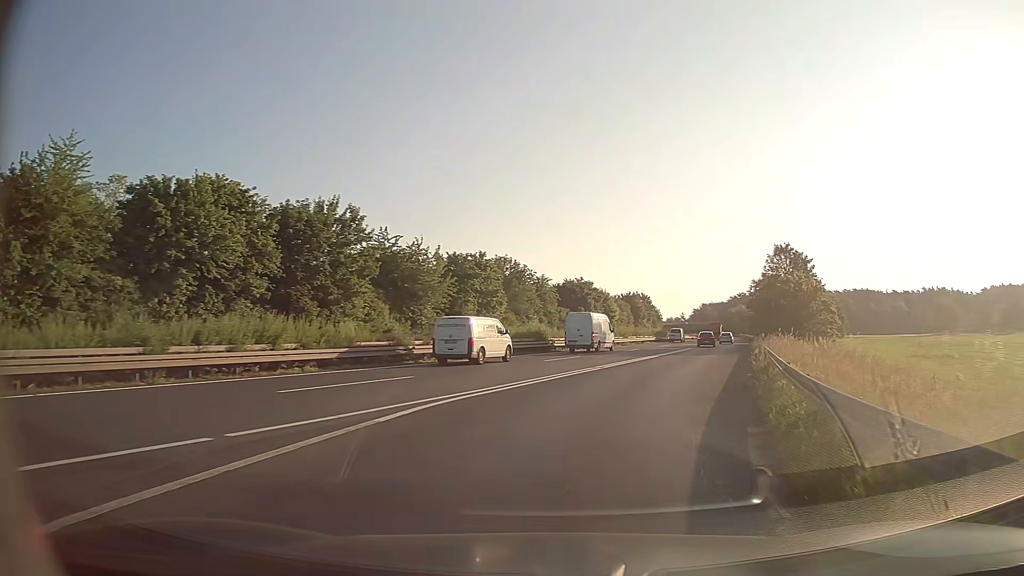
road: trunk_link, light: Day
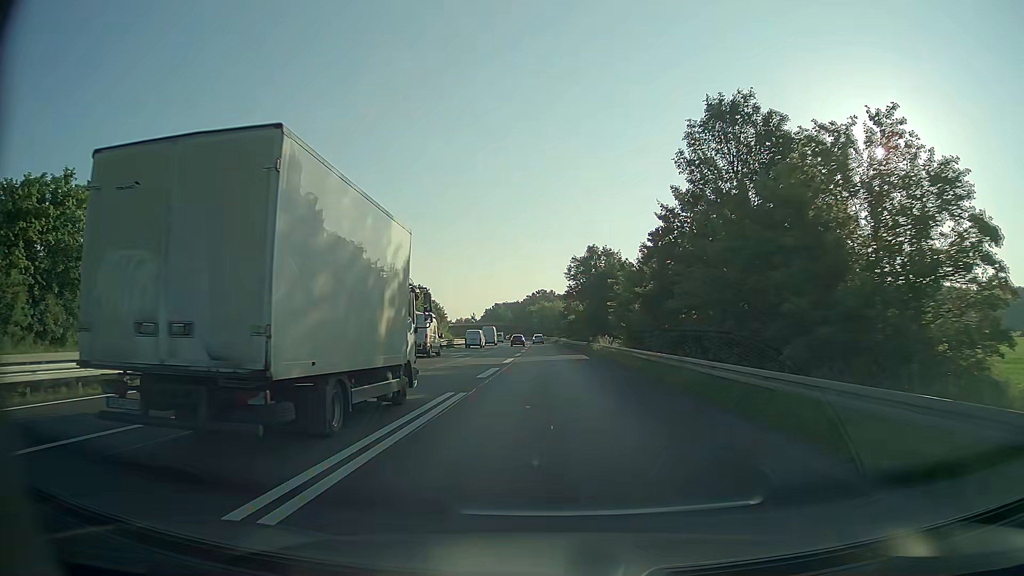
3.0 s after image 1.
(+9.6, +42.5) m; +18°
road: trunk
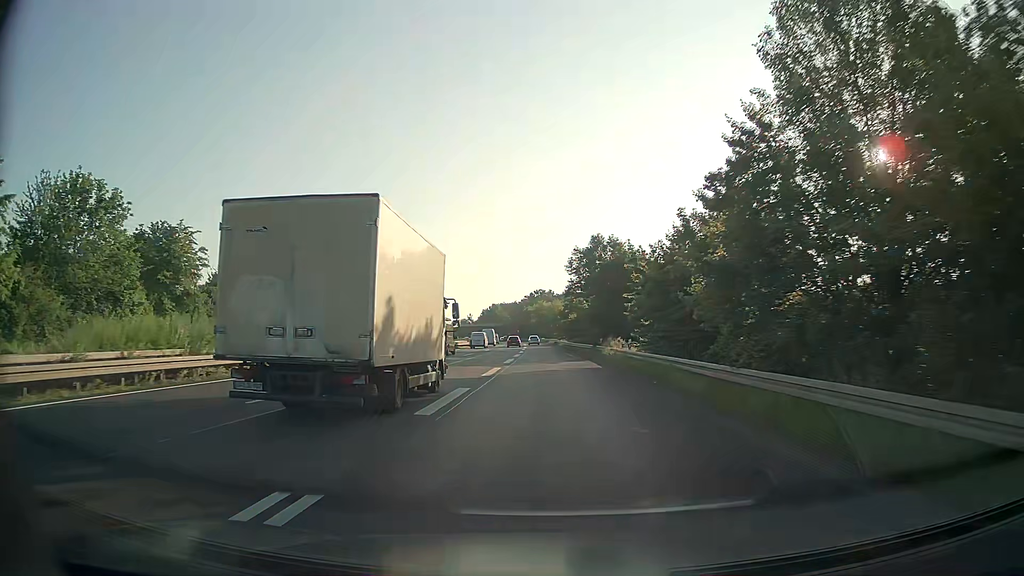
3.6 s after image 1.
(0.0, +10.4) m; 0°
(0, +10) (0, +20) (0, +30) (0, +40) (0, +50) (0, +60) (0, +70) (-1, +80) (-1, +90) (-1, +100) m
